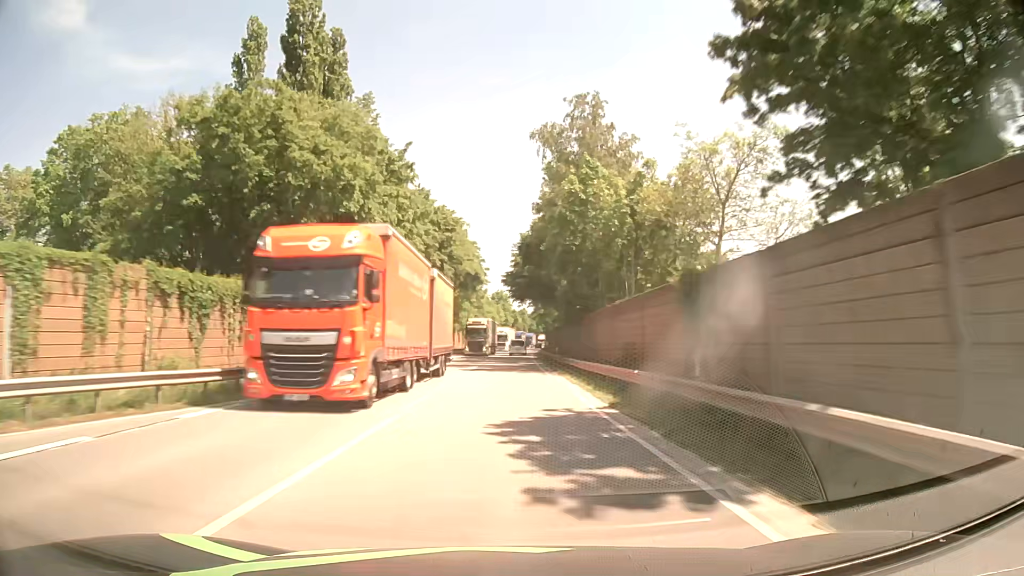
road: primary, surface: asphalt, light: Day
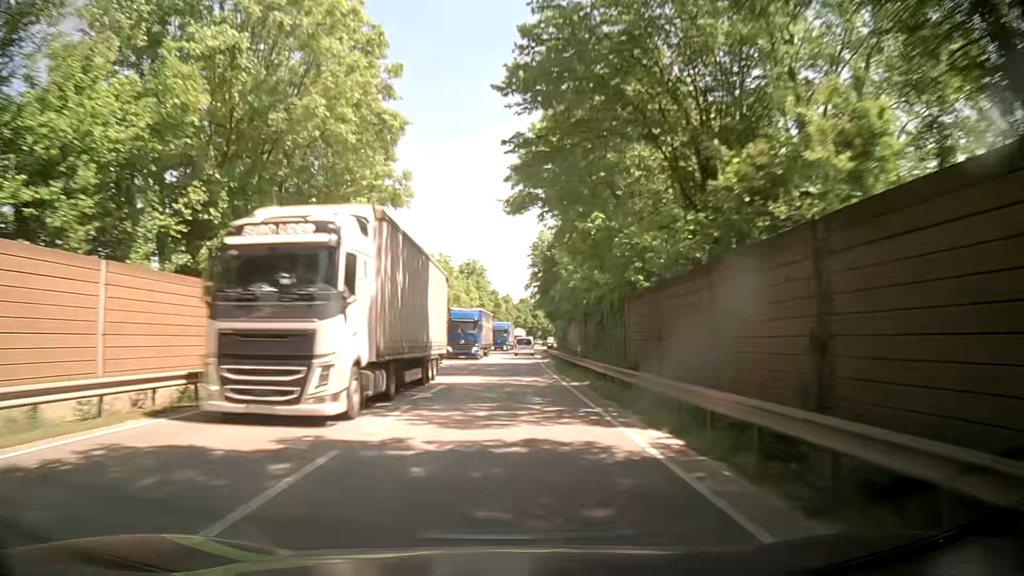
(+0.8, +62.5) m; +2°
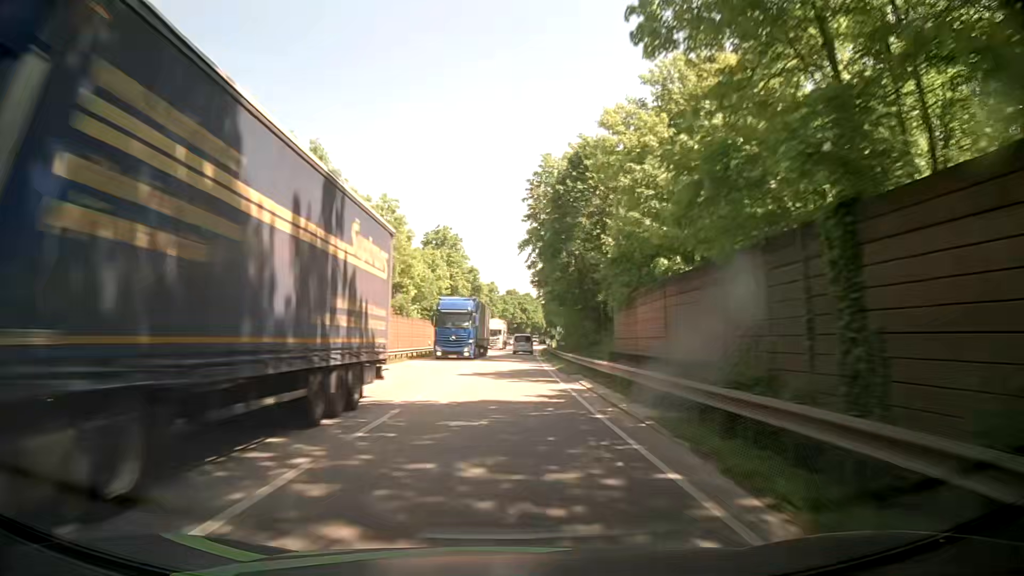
(+0.3, +30.7) m; +1°
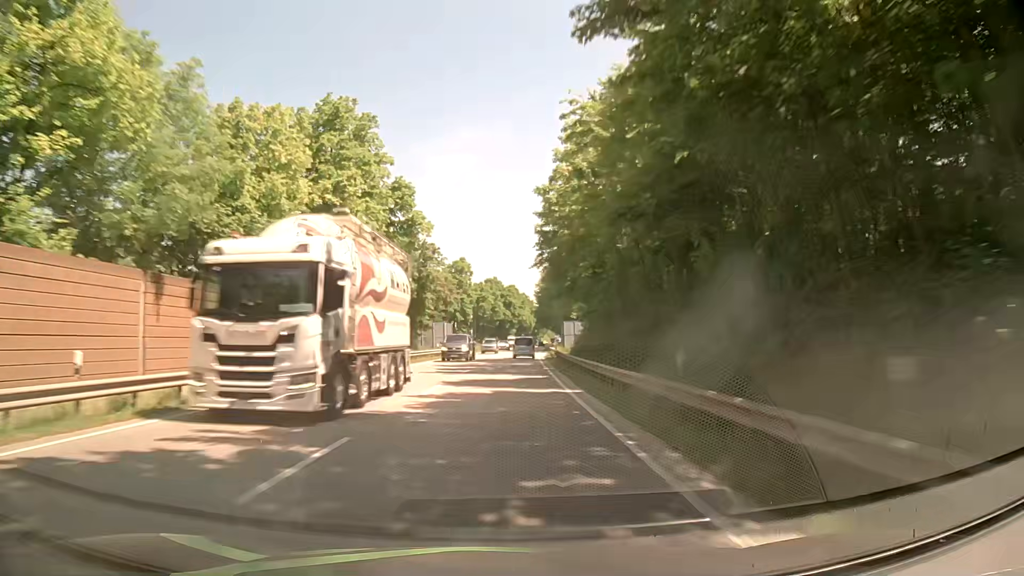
(+0.8, +45.1) m; +2°
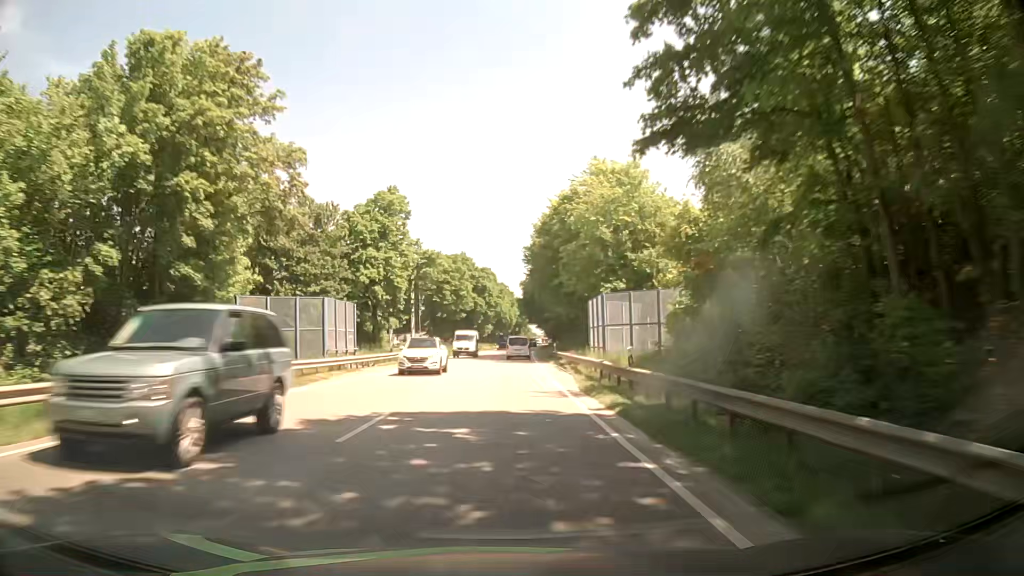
(+0.8, +44.0) m; +2°
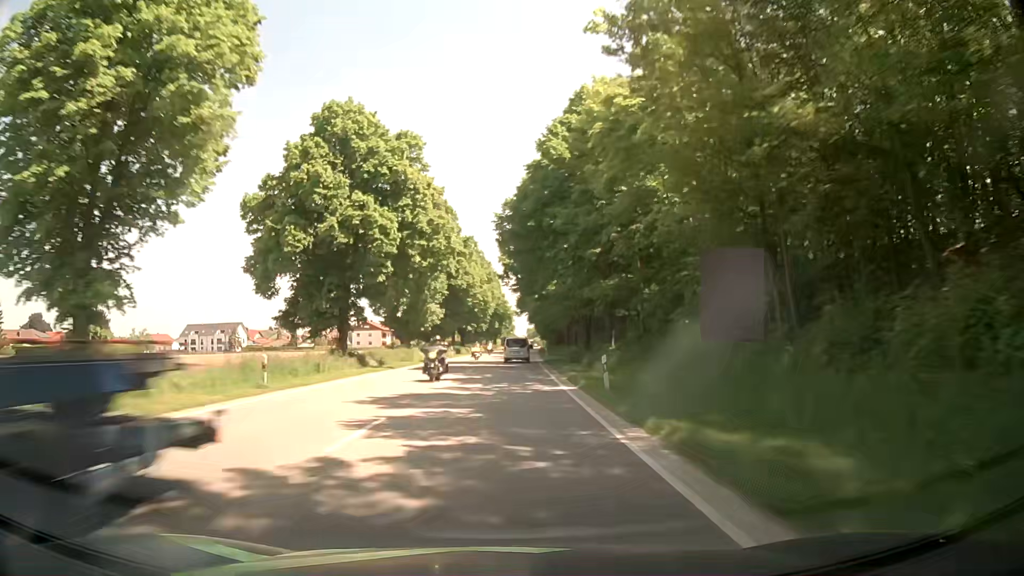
(+1.6, +71.7) m; +2°
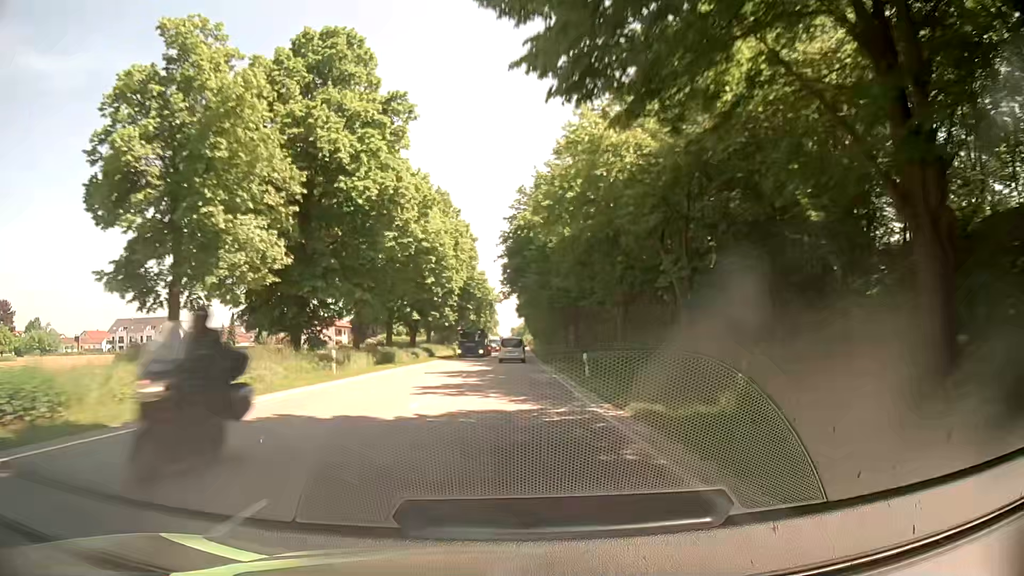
(+0.5, +42.5) m; +1°
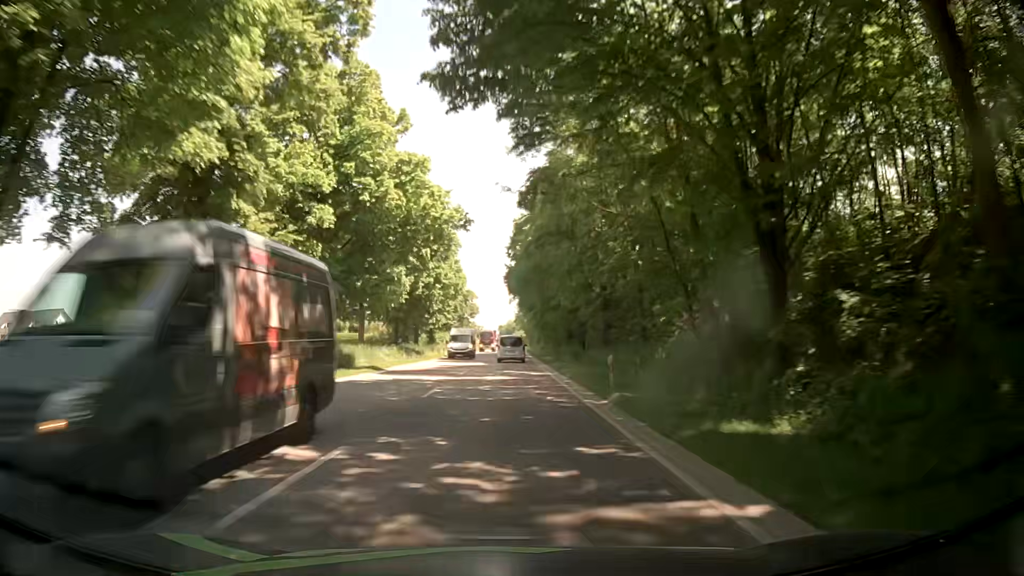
(+0.9, +56.6) m; +1°
(0, +10) (0, +20) (0, +30) (0, +40) (0, +50) (+1, +60) (+1, +70) (+1, +80) (+1, +90) (+1, +100) m
